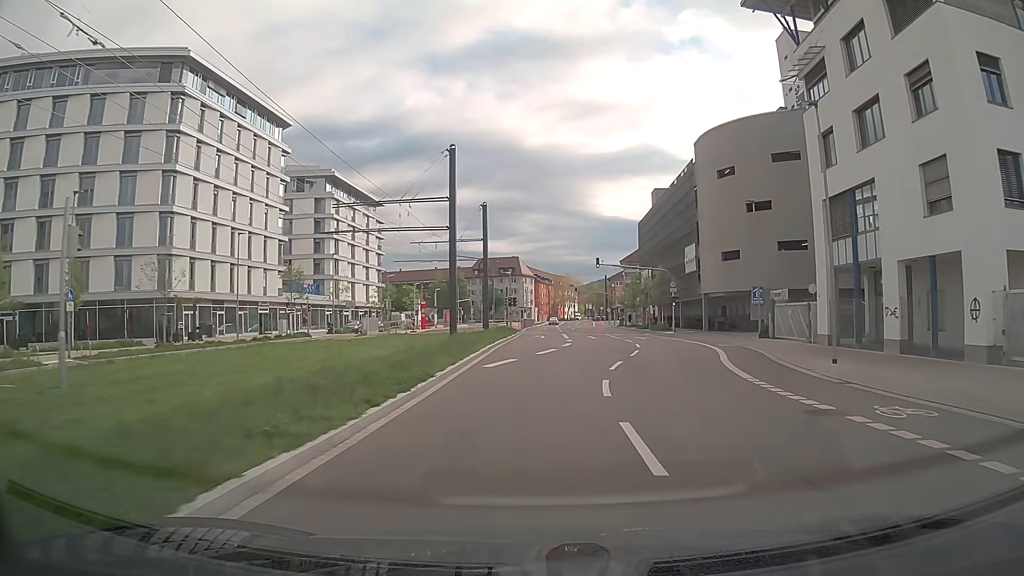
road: secondary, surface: asphalt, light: Day
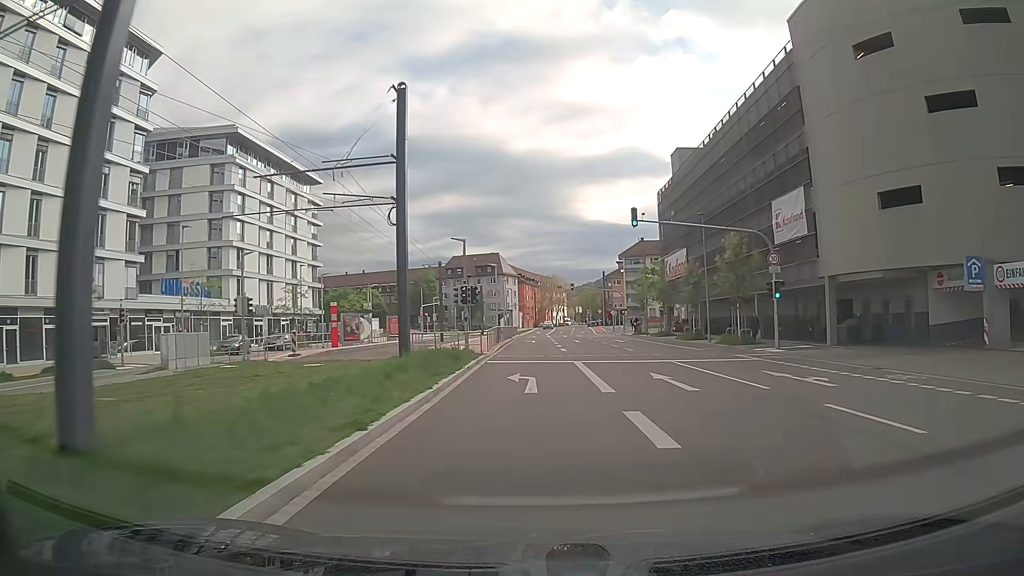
(+0.3, +28.6) m; +1°
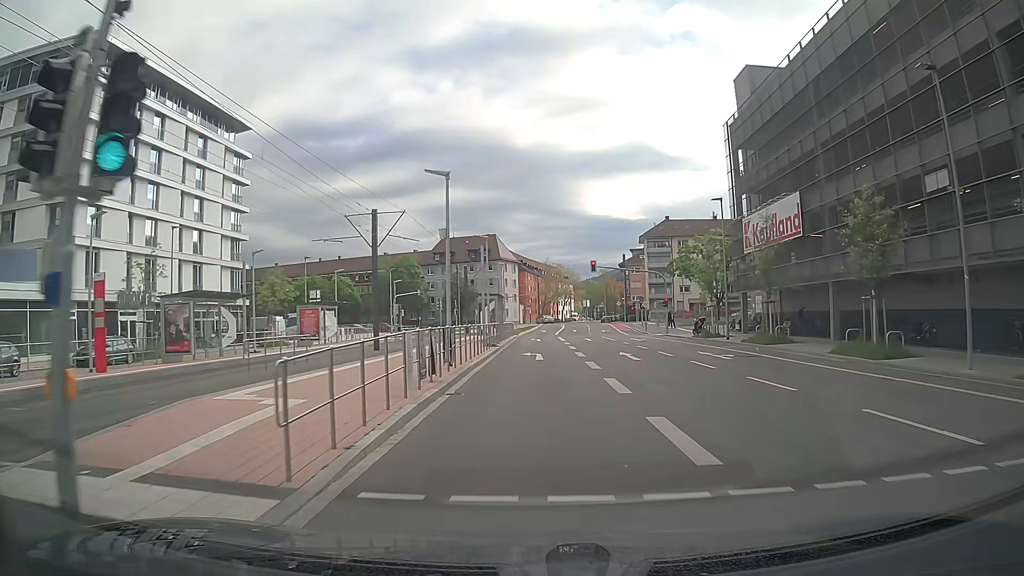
(-0.1, +26.3) m; 0°
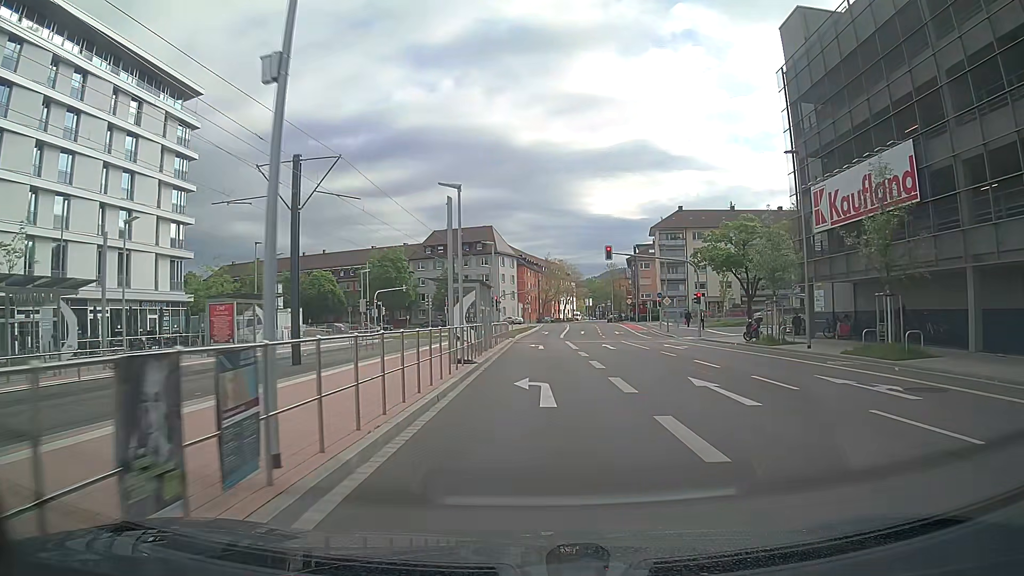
(-0.1, +11.9) m; -1°
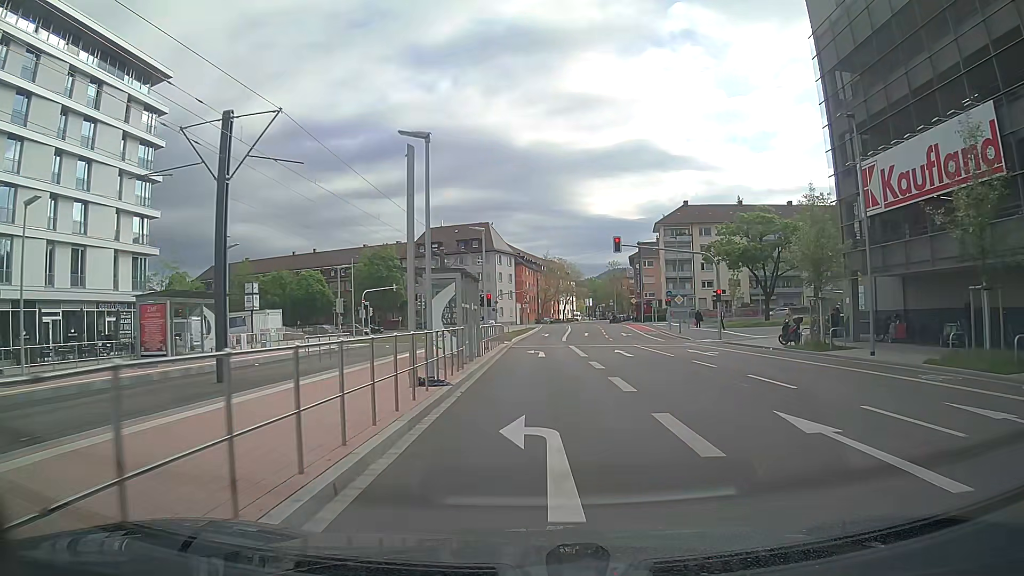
(0.0, +5.6) m; 0°
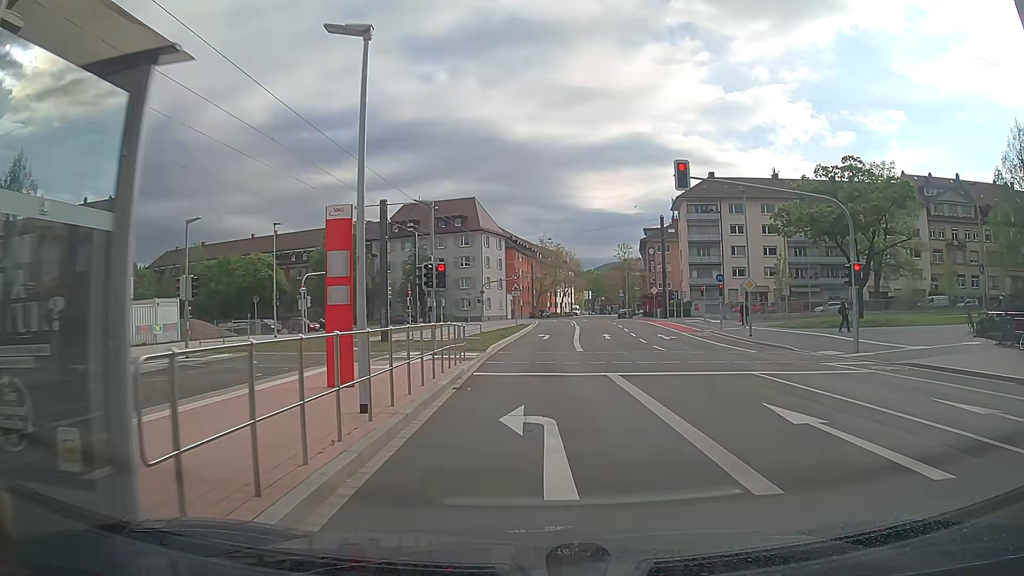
(+0.2, +19.4) m; +1°
